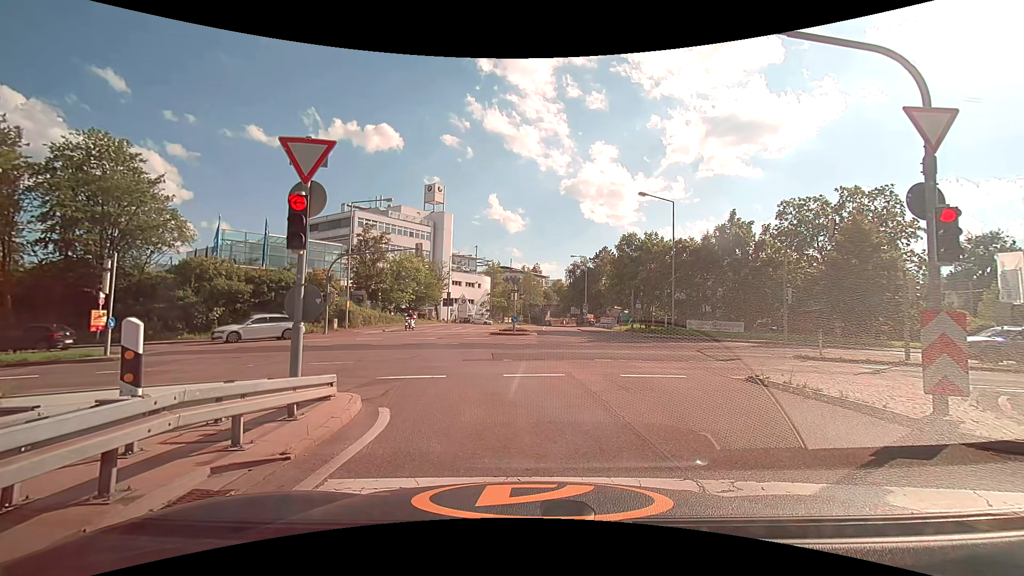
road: motorway_link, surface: asphalt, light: Day
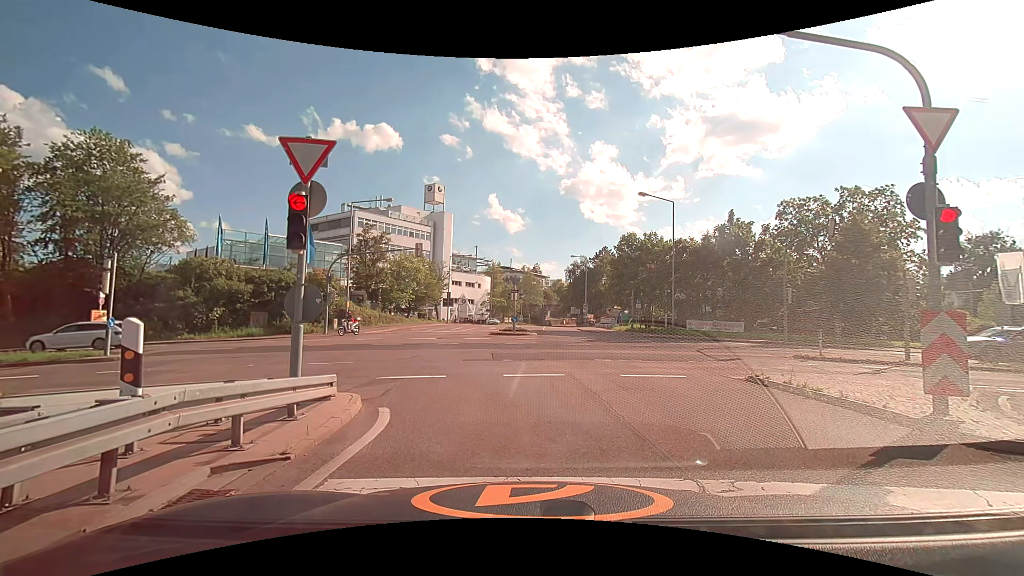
(0.0, 0.0) m; 0°
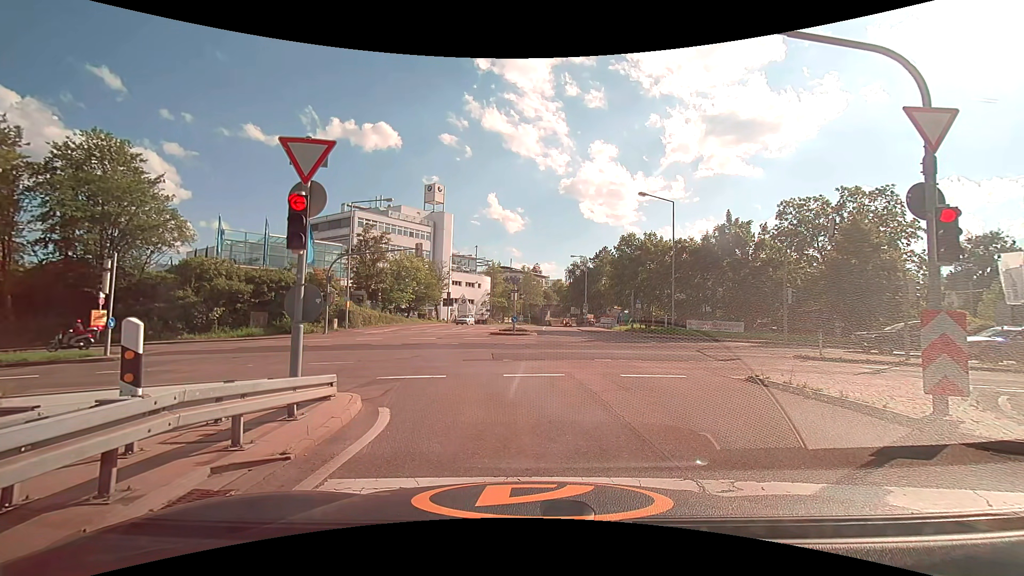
(0.0, 0.0) m; 0°
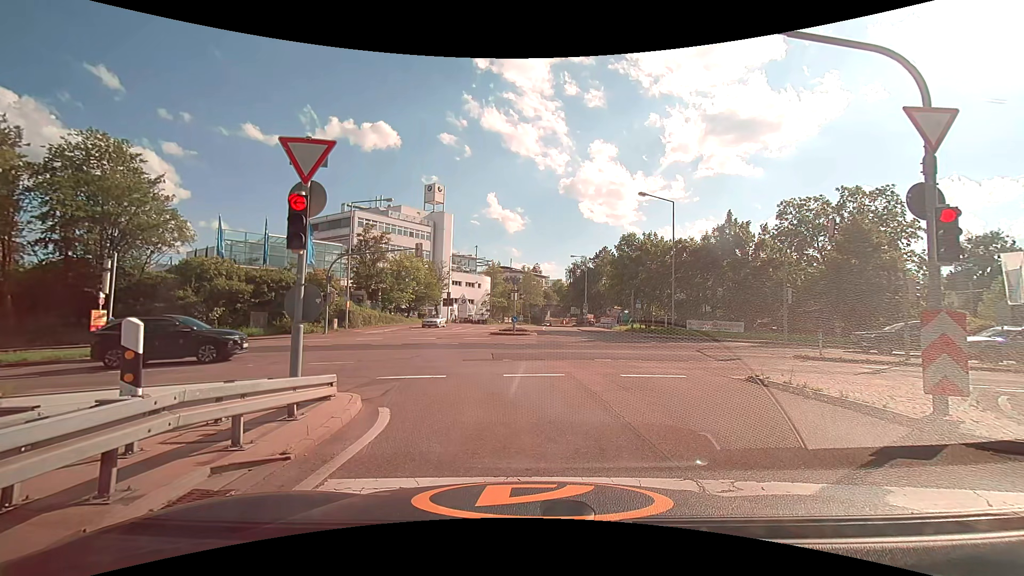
(0.0, 0.0) m; 0°
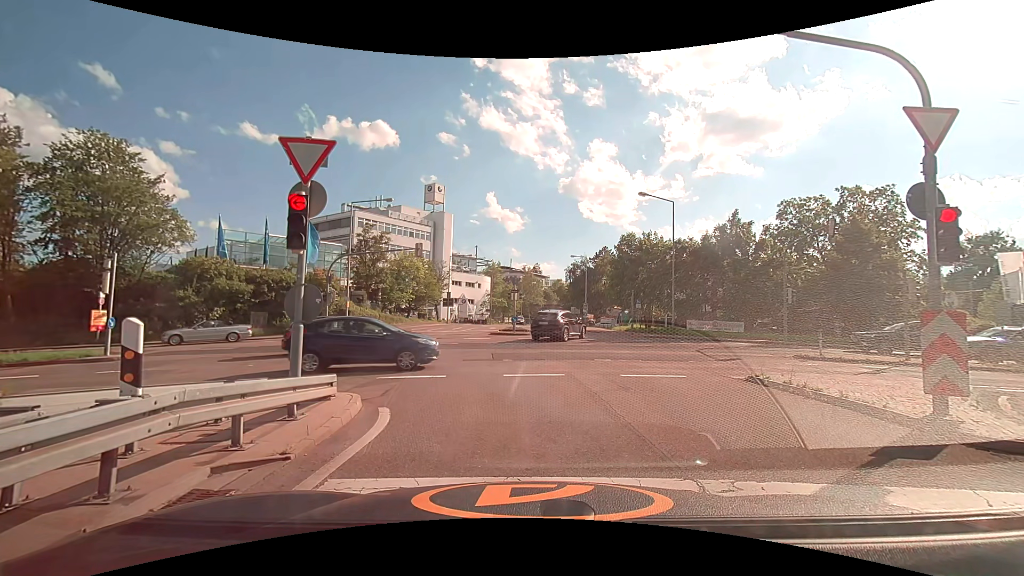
(0.0, 0.0) m; 0°
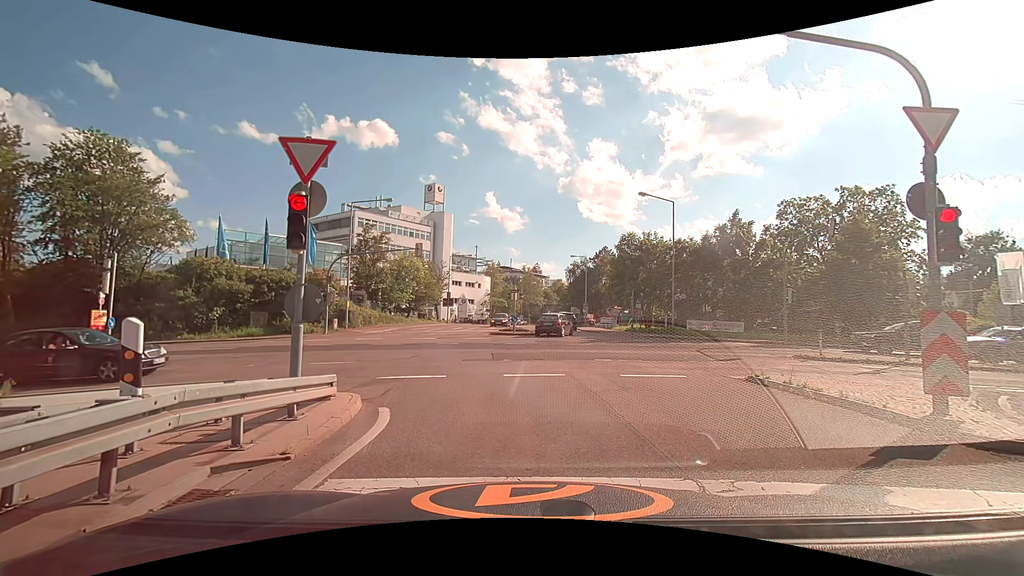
(0.0, 0.0) m; 0°
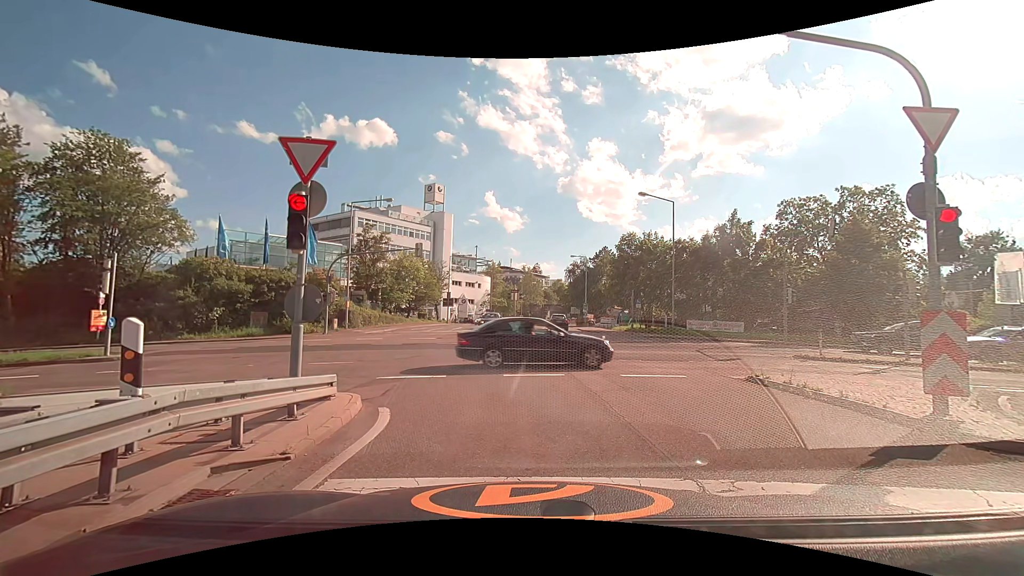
(0.0, 0.0) m; 0°
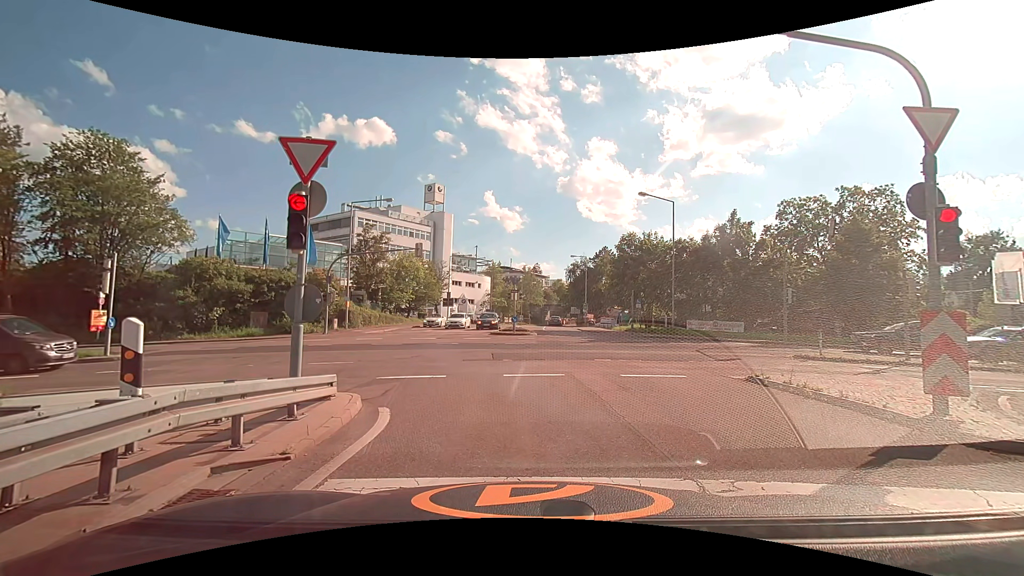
(0.0, 0.0) m; 0°
